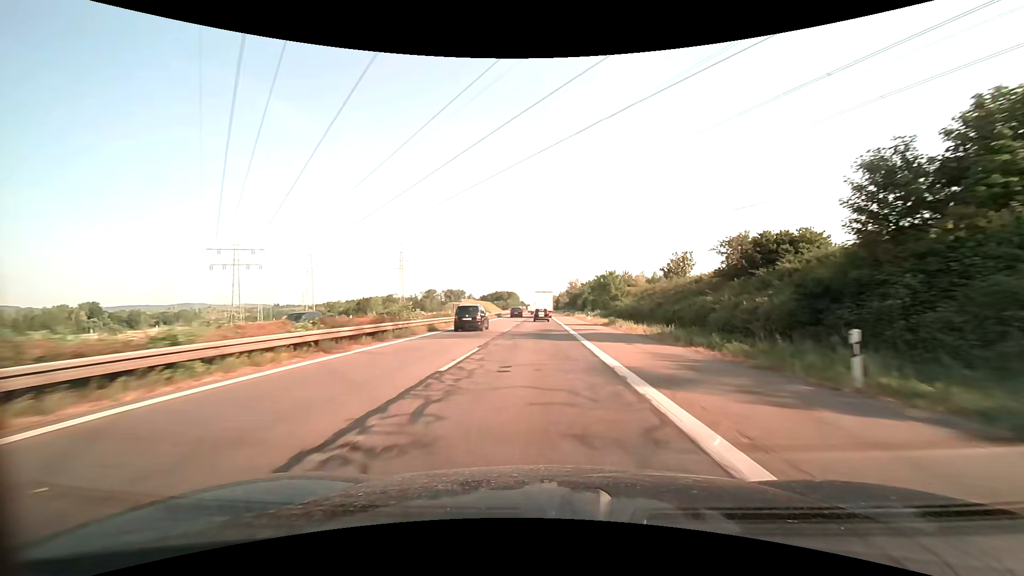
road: motorway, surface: asphalt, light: Day
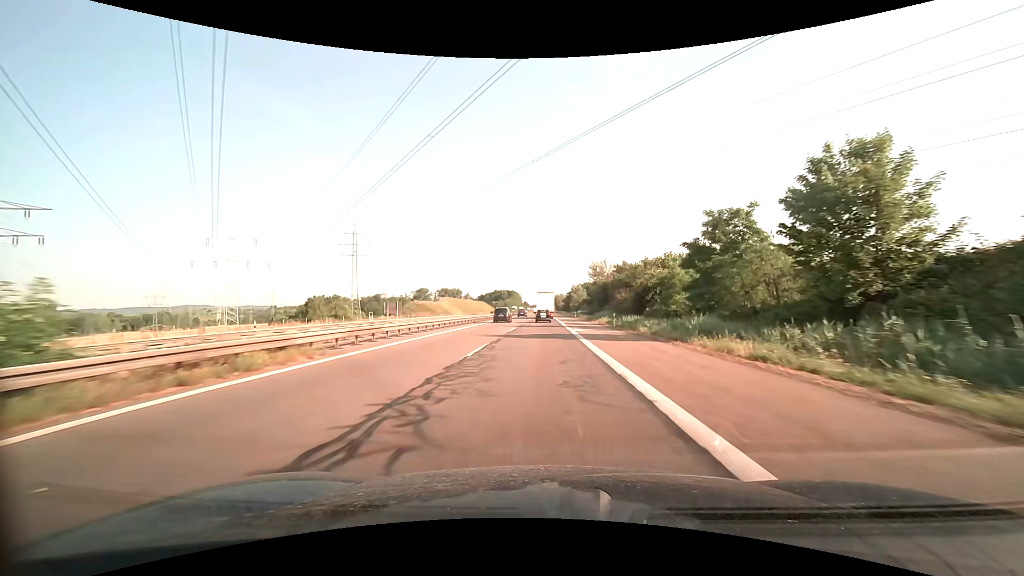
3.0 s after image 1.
(-0.5, +69.1) m; -1°
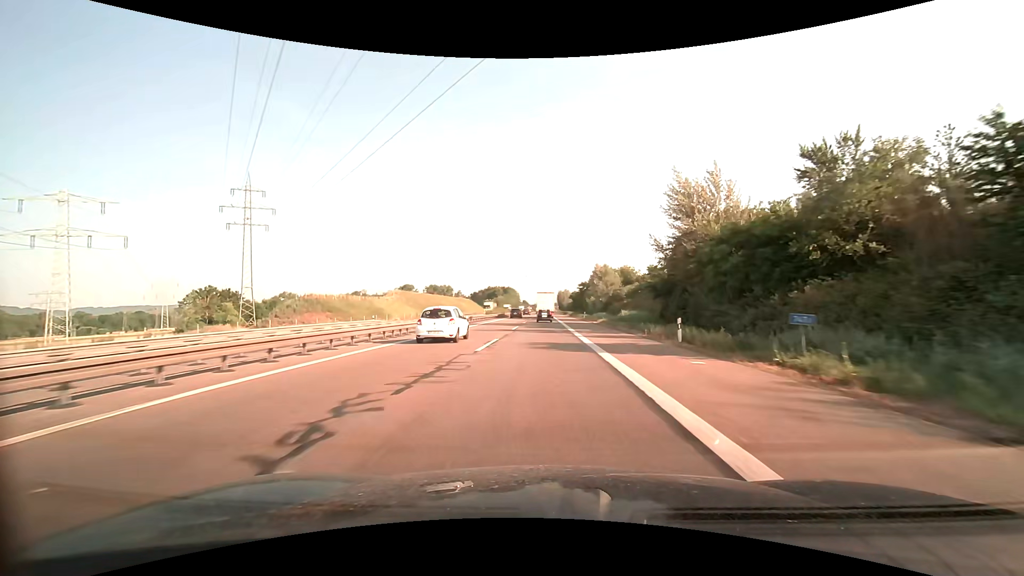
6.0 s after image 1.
(0.0, +68.9) m; 0°
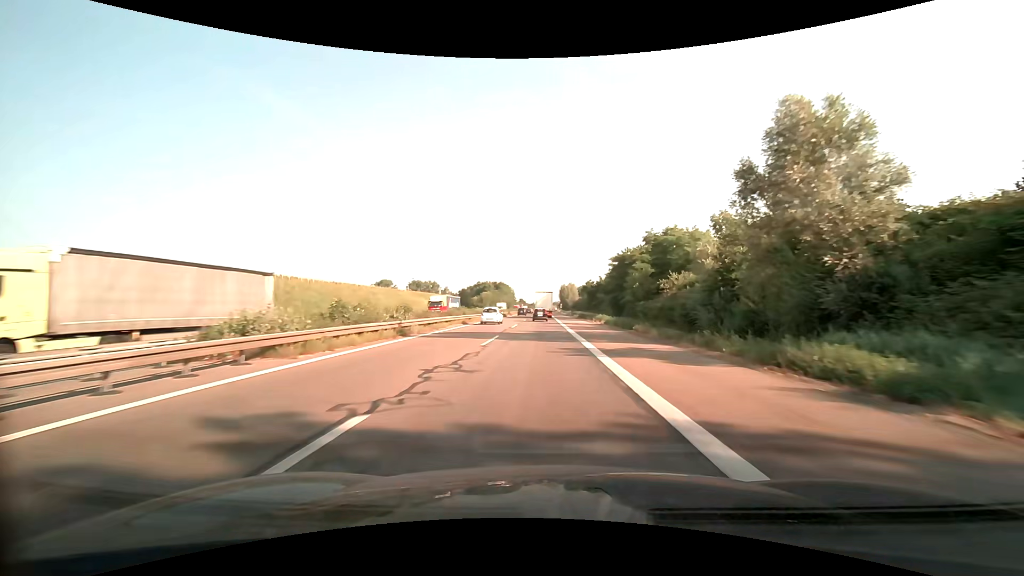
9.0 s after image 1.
(-0.1, +69.5) m; 0°
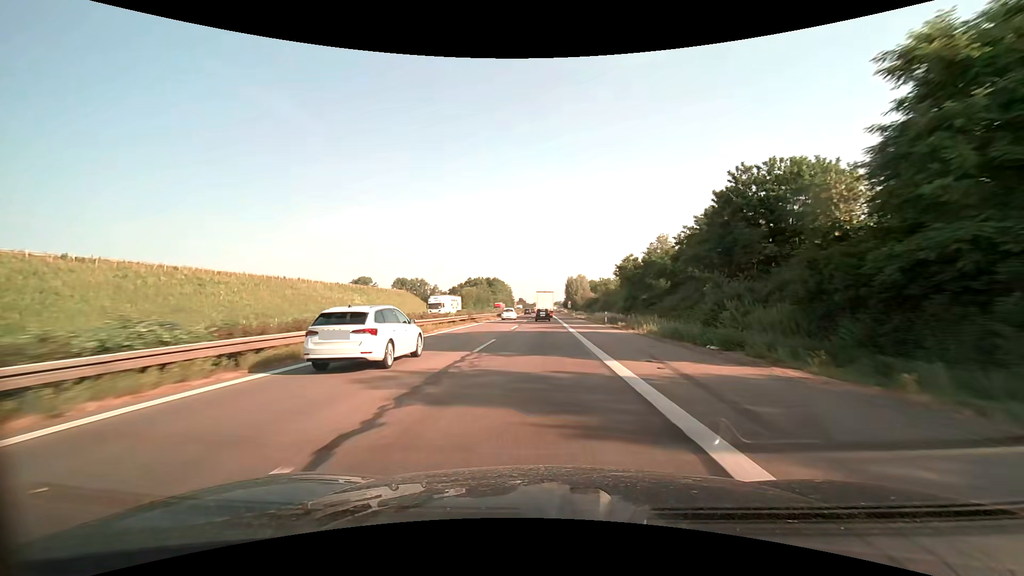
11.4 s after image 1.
(-0.1, +56.2) m; 0°
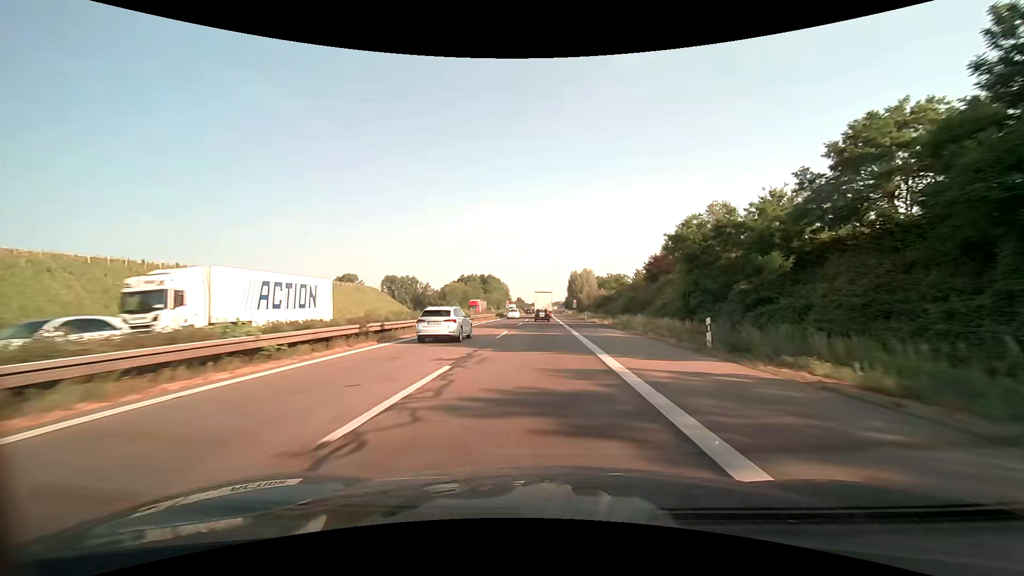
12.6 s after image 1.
(-0.1, +28.2) m; 0°
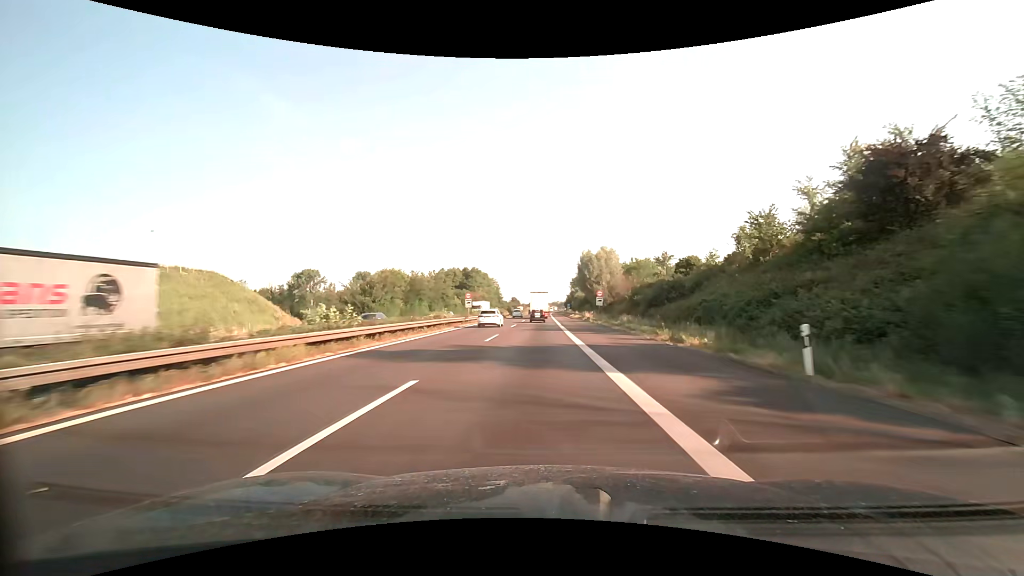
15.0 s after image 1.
(+0.1, +56.2) m; 0°
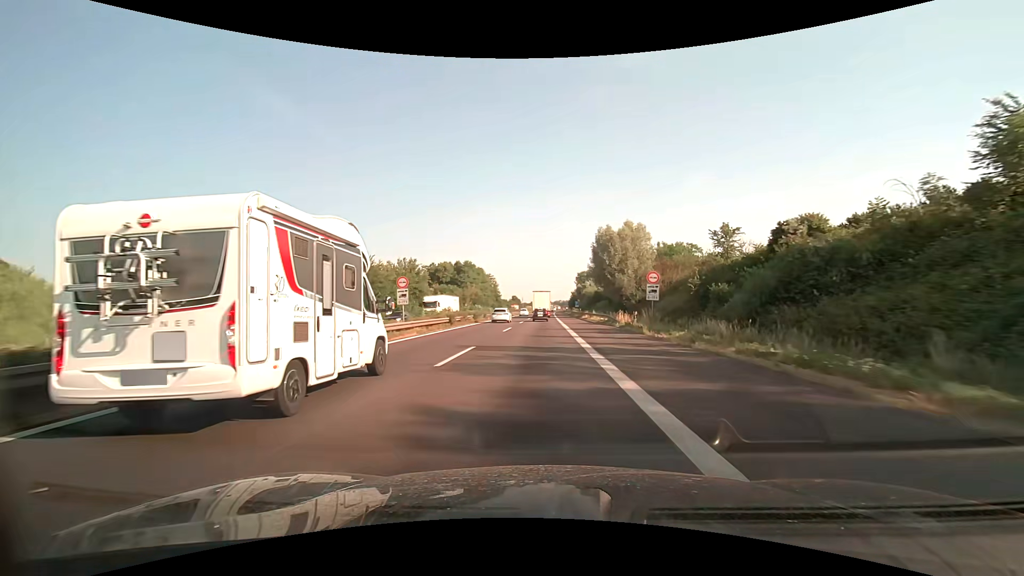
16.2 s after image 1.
(0.0, +28.0) m; 0°
(0, +10) (0, +20) (0, +30) (0, +40) (0, +50) (0, +60) (0, +70) (0, +80) (0, +90) (0, +100) m
